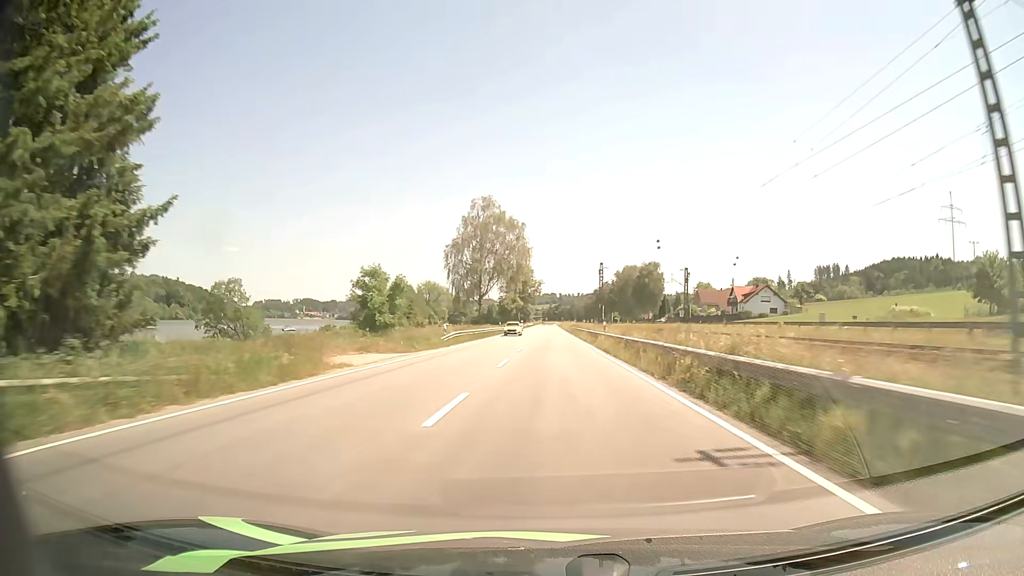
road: primary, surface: asphalt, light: Day
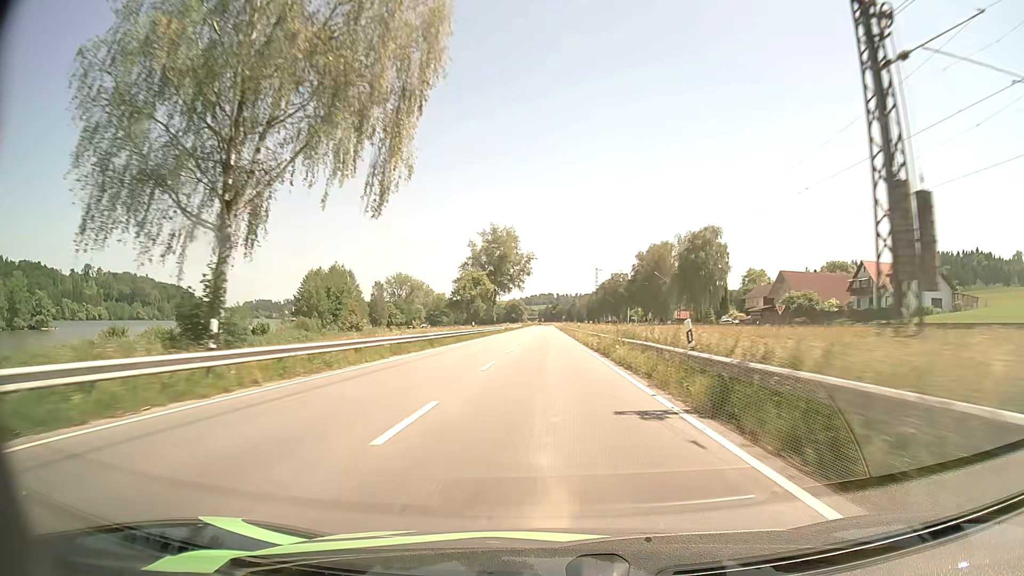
(+0.6, +73.8) m; 0°
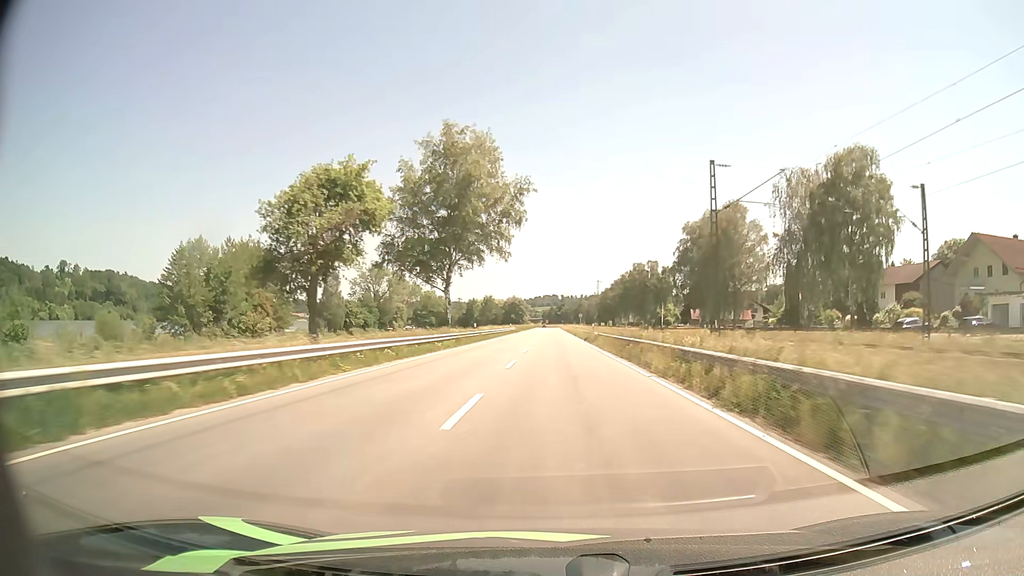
(-0.6, +59.0) m; -1°
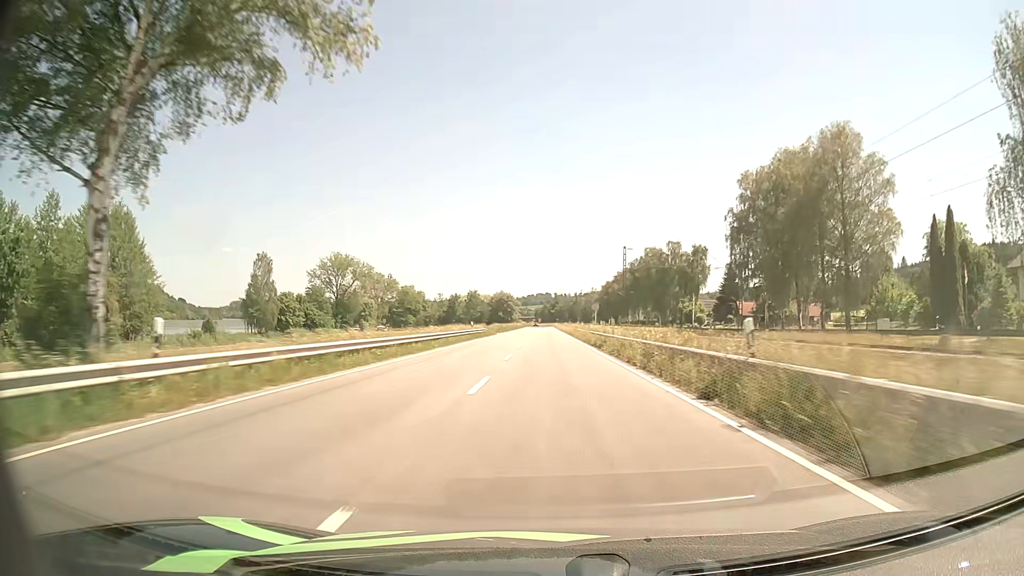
(+0.4, +44.3) m; +1°
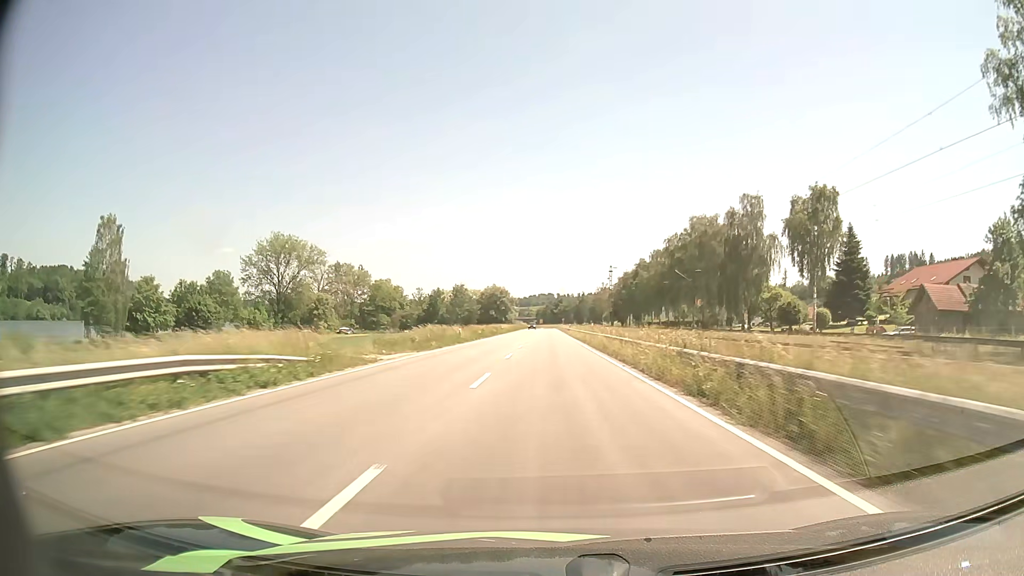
(-0.1, +59.0) m; 0°
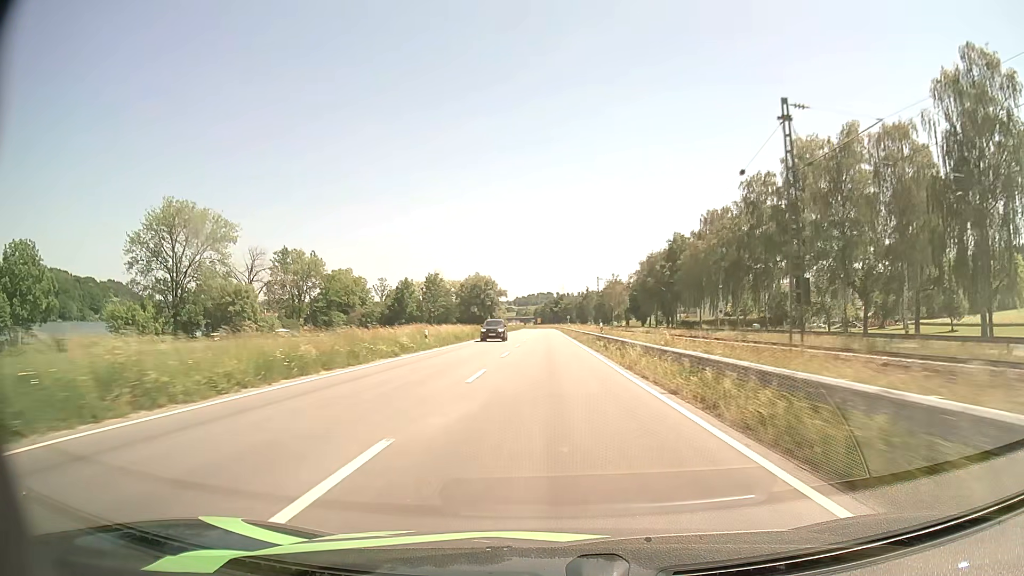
(+0.3, +58.9) m; 0°
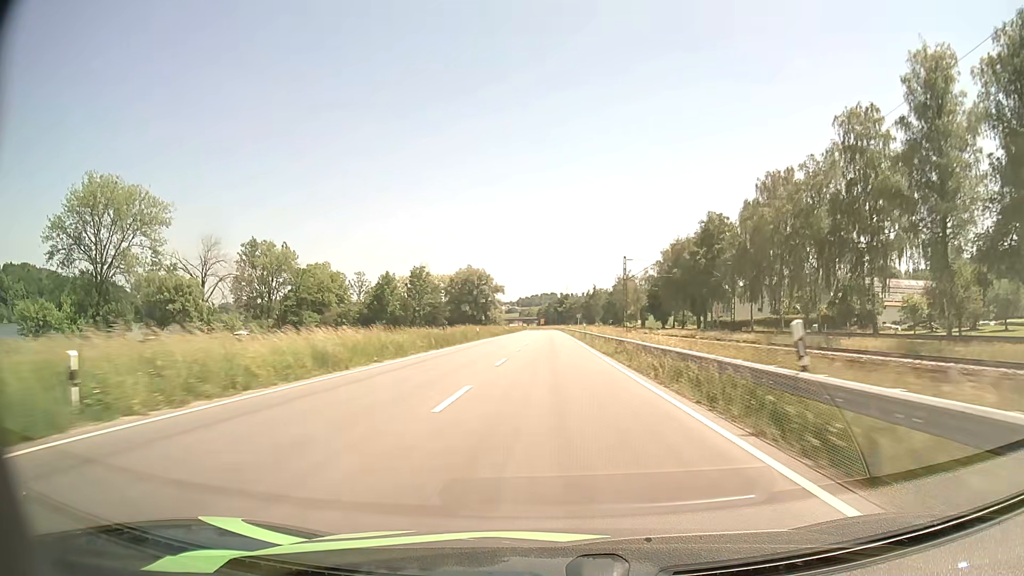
(-0.1, +29.3) m; 0°
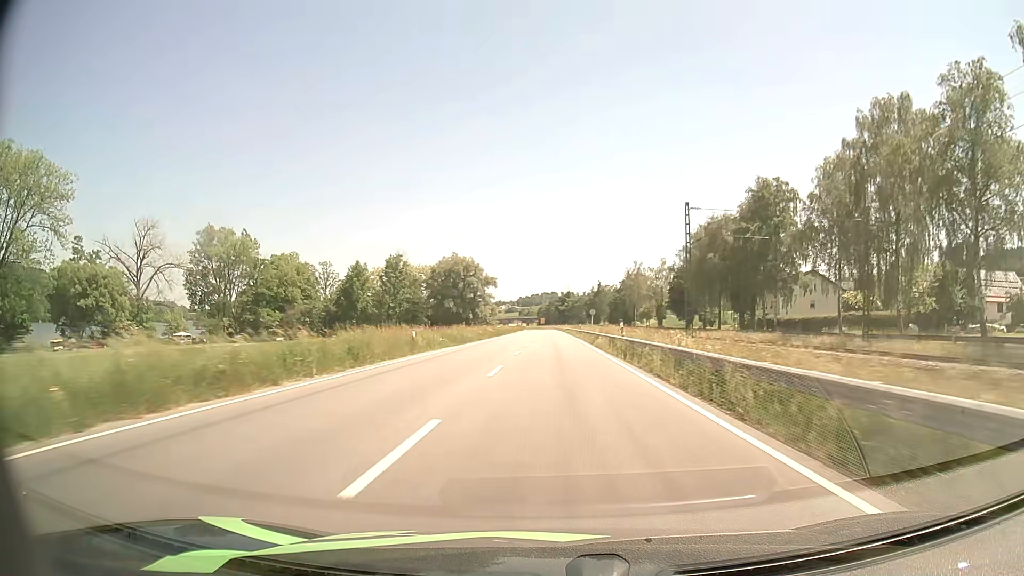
(-0.1, +29.3) m; 0°
(0, +10) (0, +20) (0, +30) (0, +40) (0, +50) (0, +60) (+1, +70) (+1, +80) (+1, +90) (+1, +100) m
